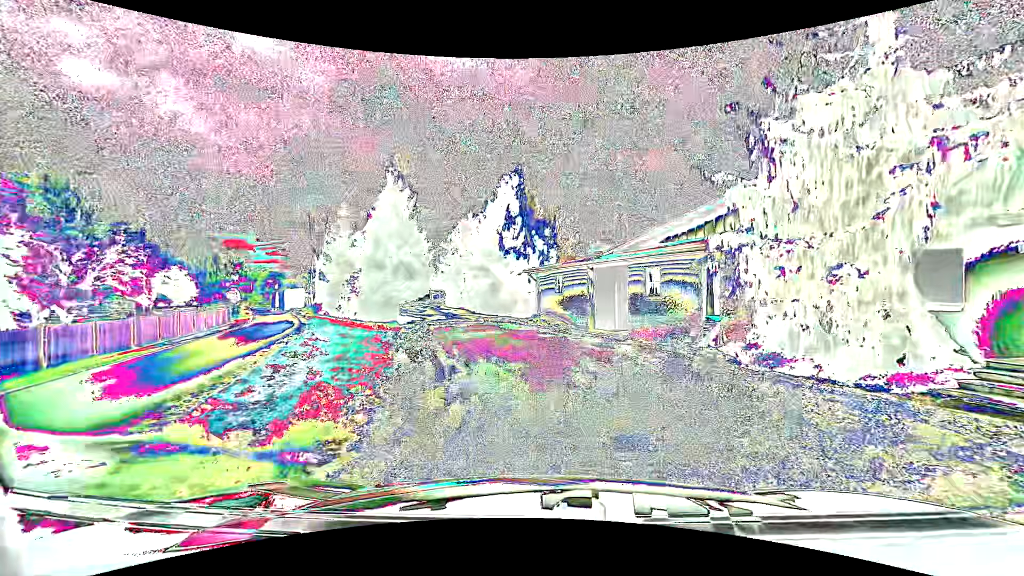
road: service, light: Day
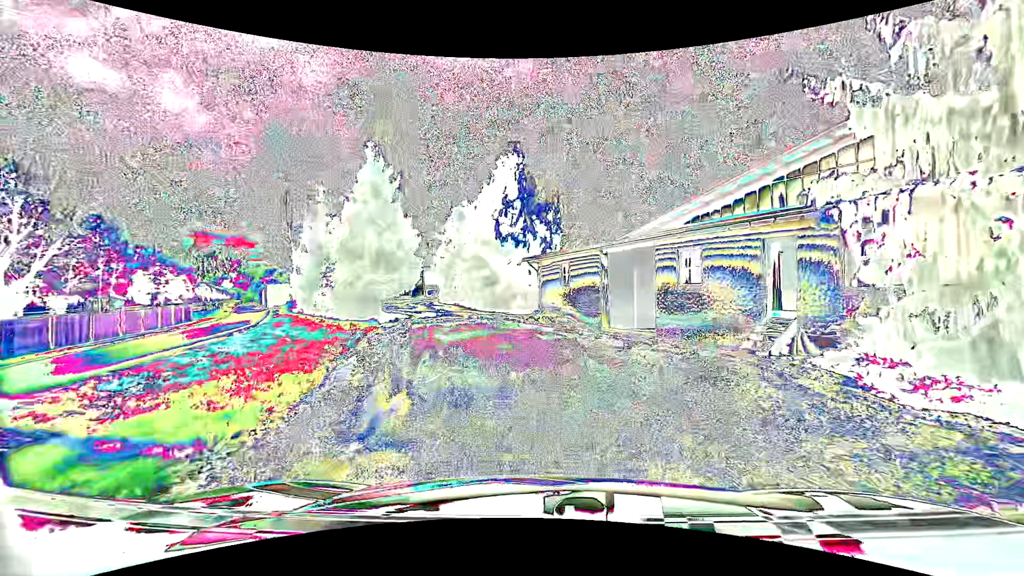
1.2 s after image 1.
(-0.1, +4.8) m; 0°
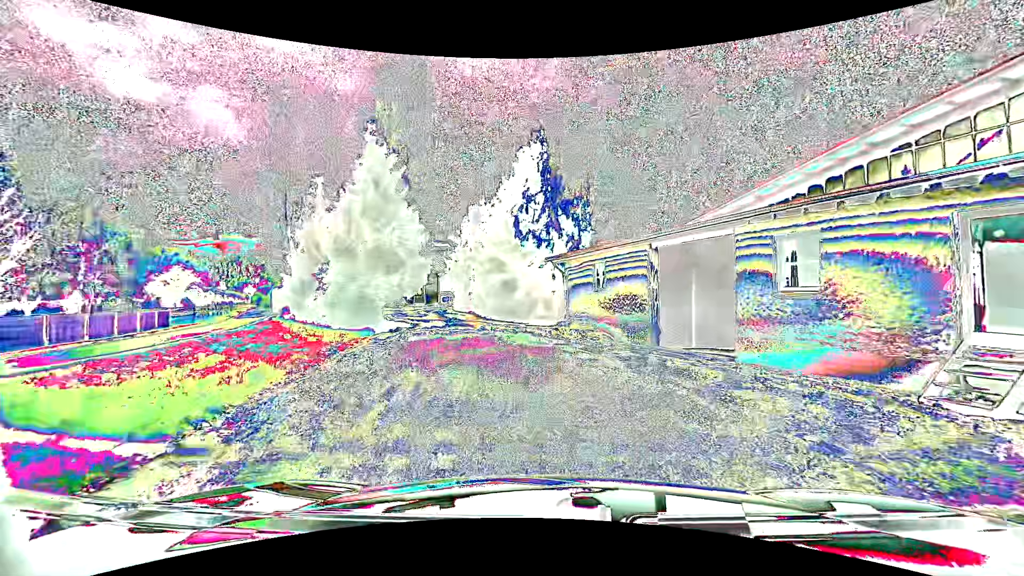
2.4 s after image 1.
(-0.2, +4.9) m; -4°
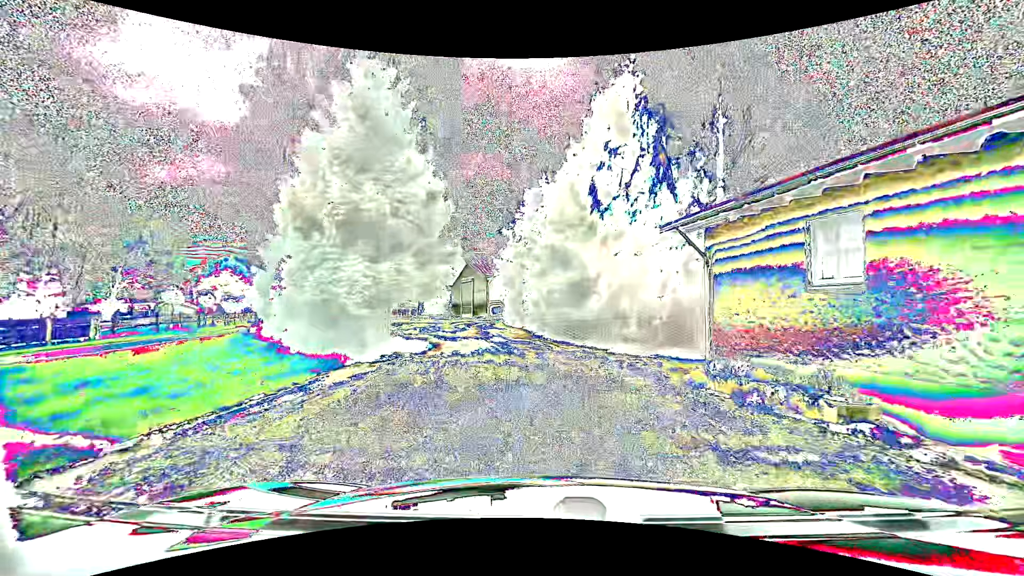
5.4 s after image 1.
(-0.8, +11.6) m; -7°
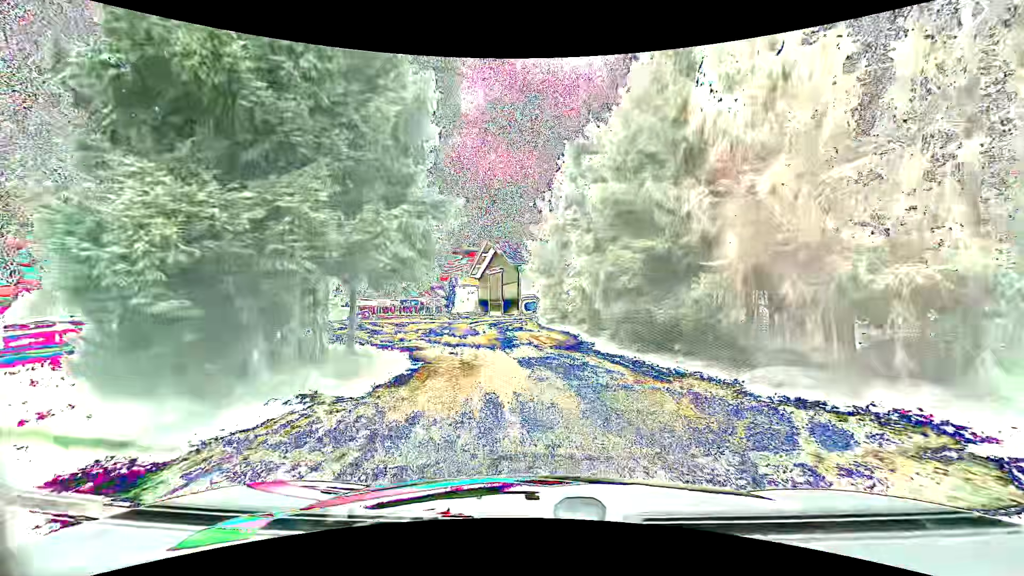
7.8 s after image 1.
(-0.2, +9.3) m; -3°
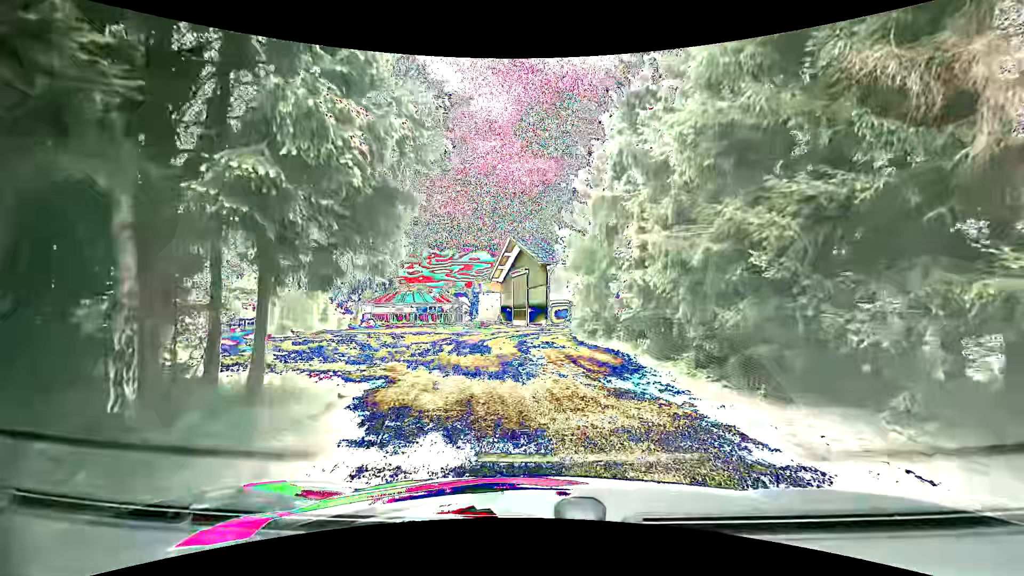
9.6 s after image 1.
(-0.3, +6.6) m; -4°
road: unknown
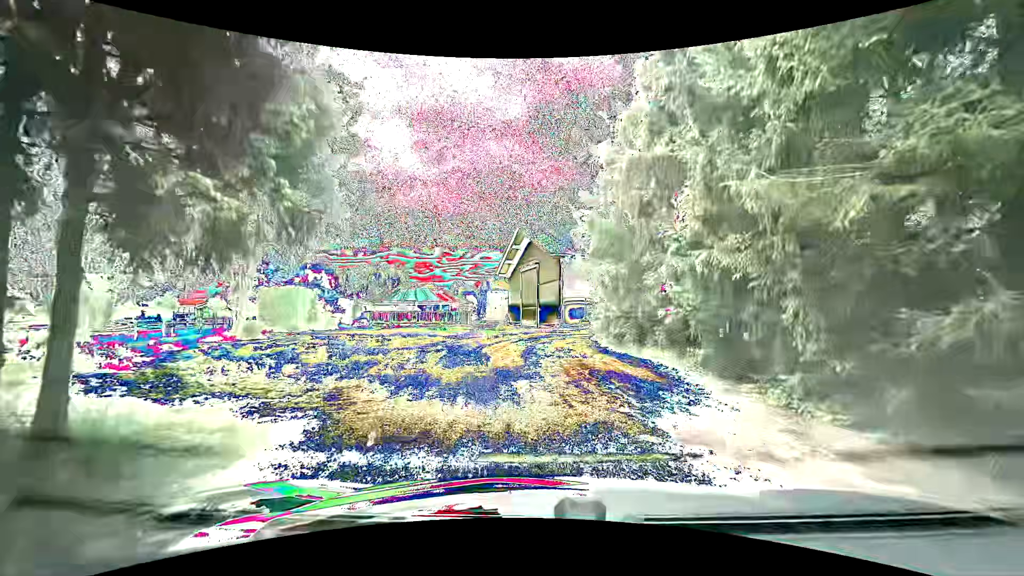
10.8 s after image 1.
(-0.1, +3.9) m; -2°
